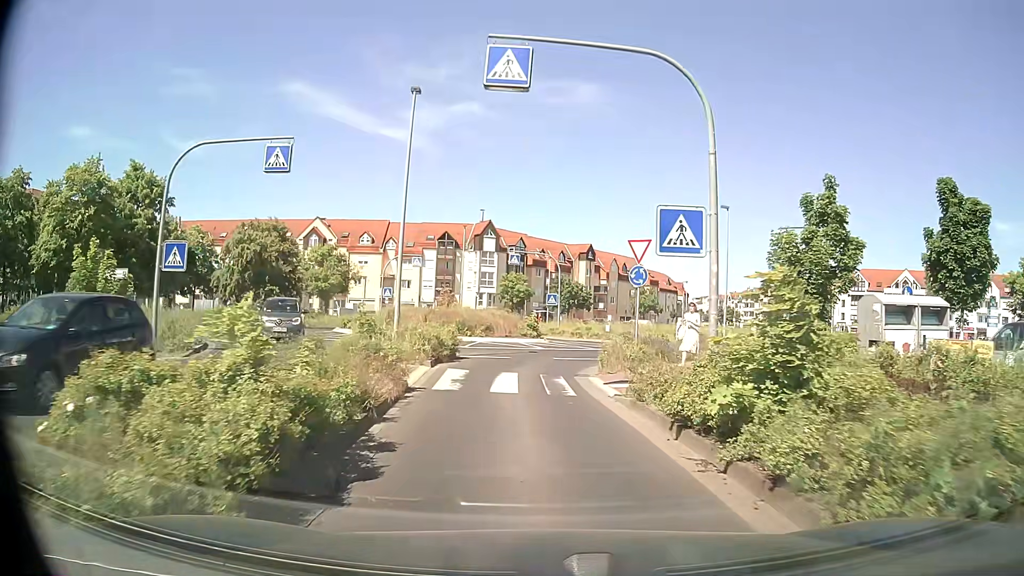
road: residential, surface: asphalt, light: Day
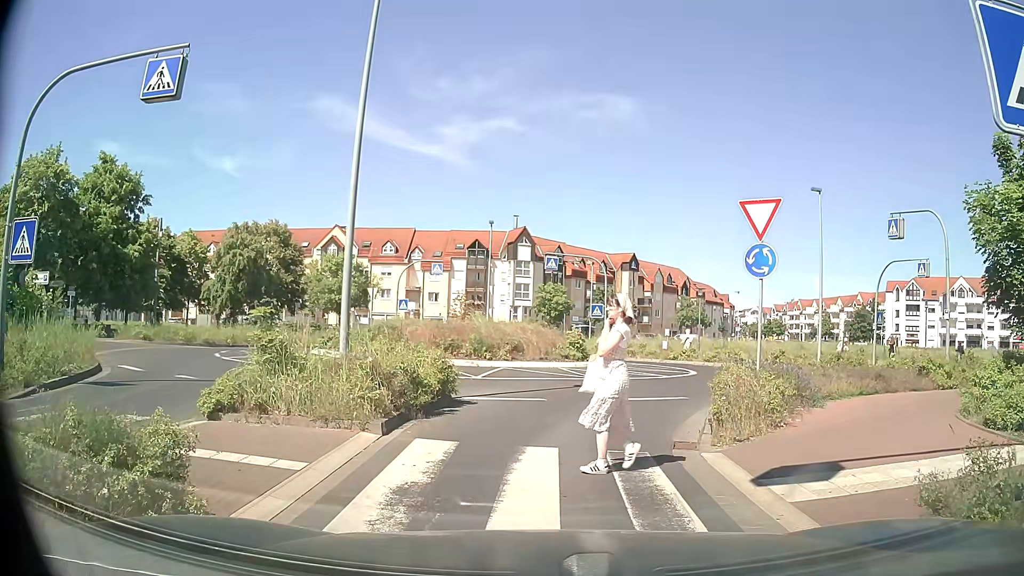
(-0.2, +7.4) m; -3°
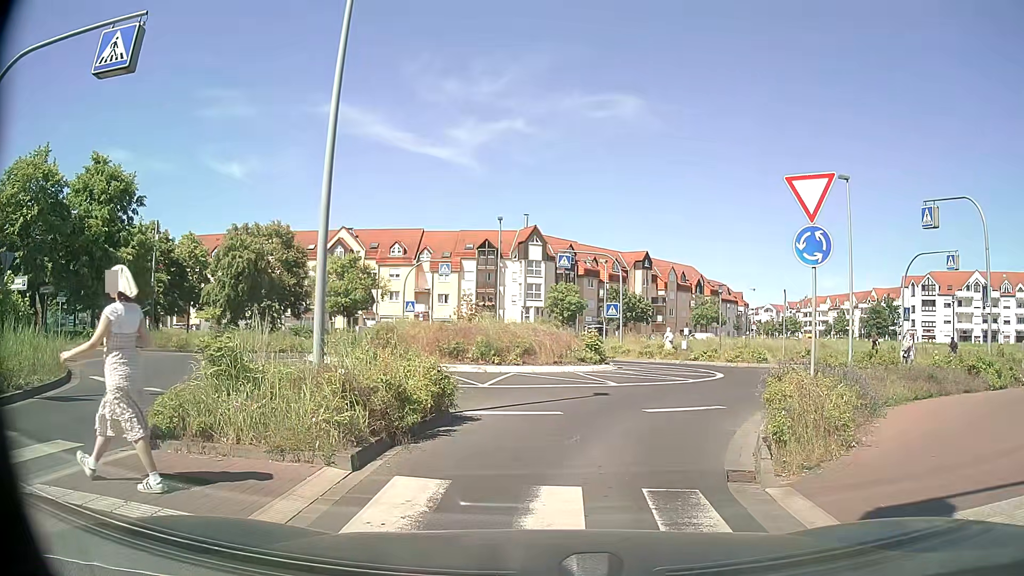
(0.0, +2.0) m; -1°
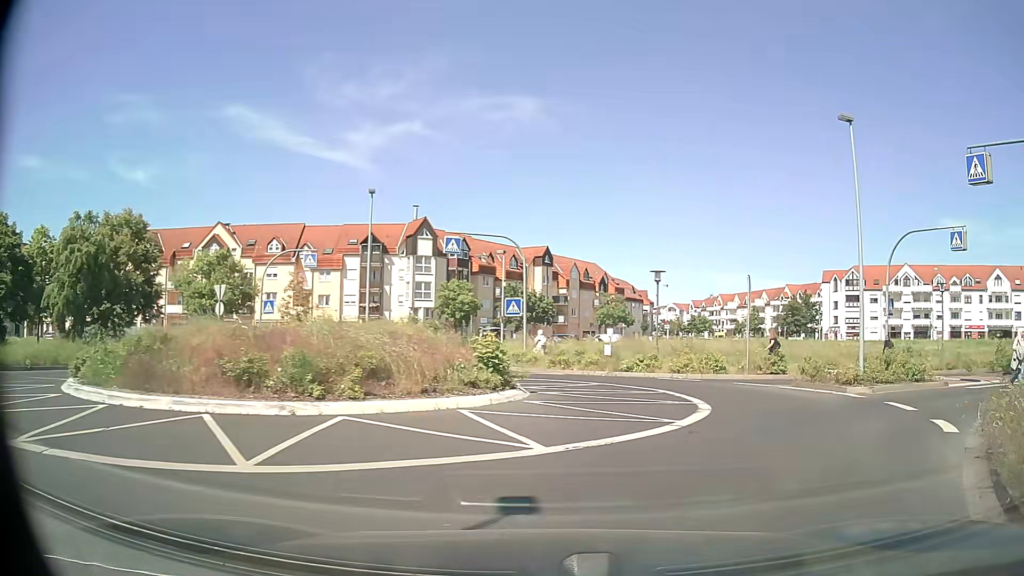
(+0.2, +8.7) m; +7°
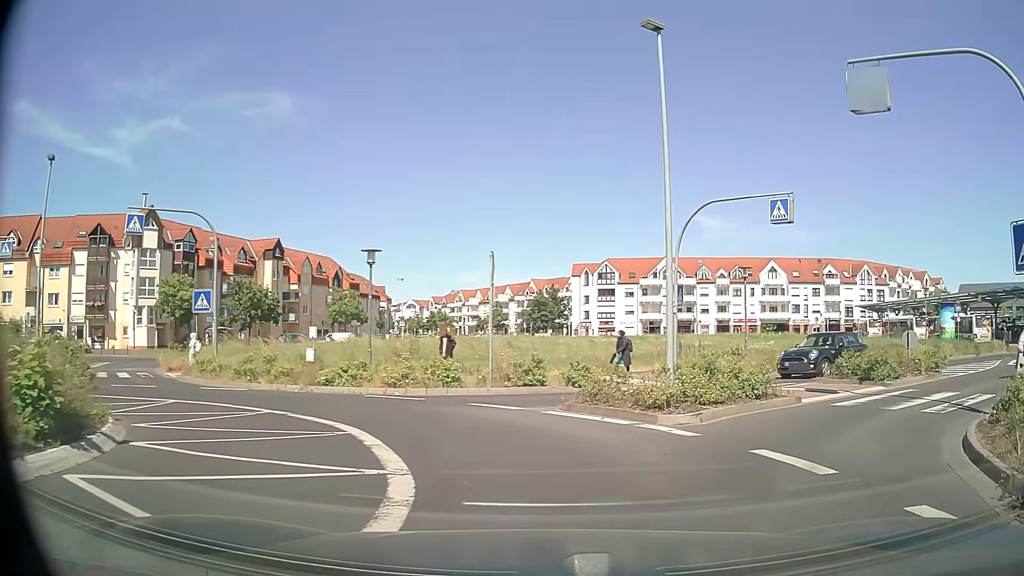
(+1.3, +6.3) m; +24°
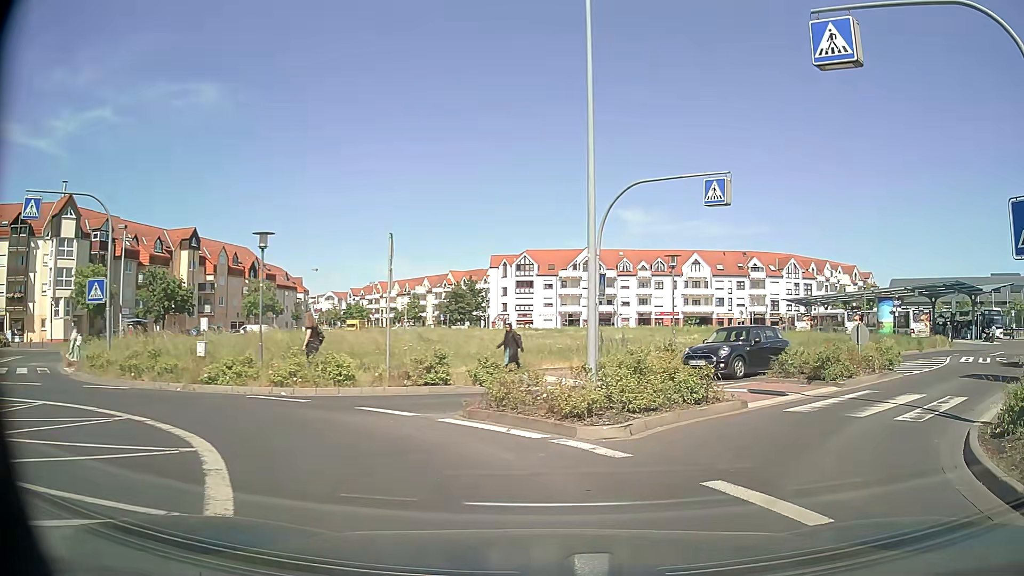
(+0.1, +2.0) m; +6°
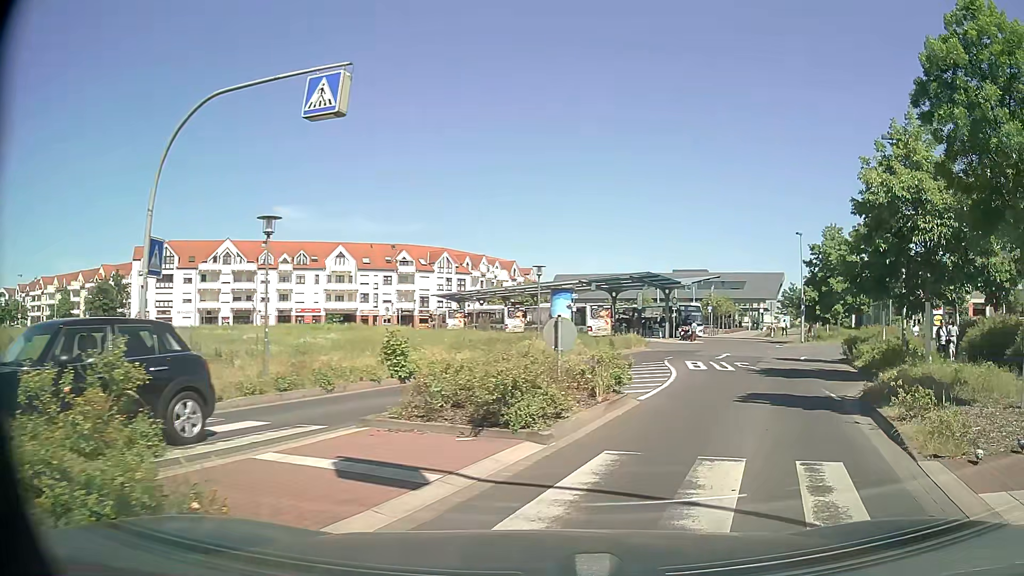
(+2.0, +7.7) m; +29°
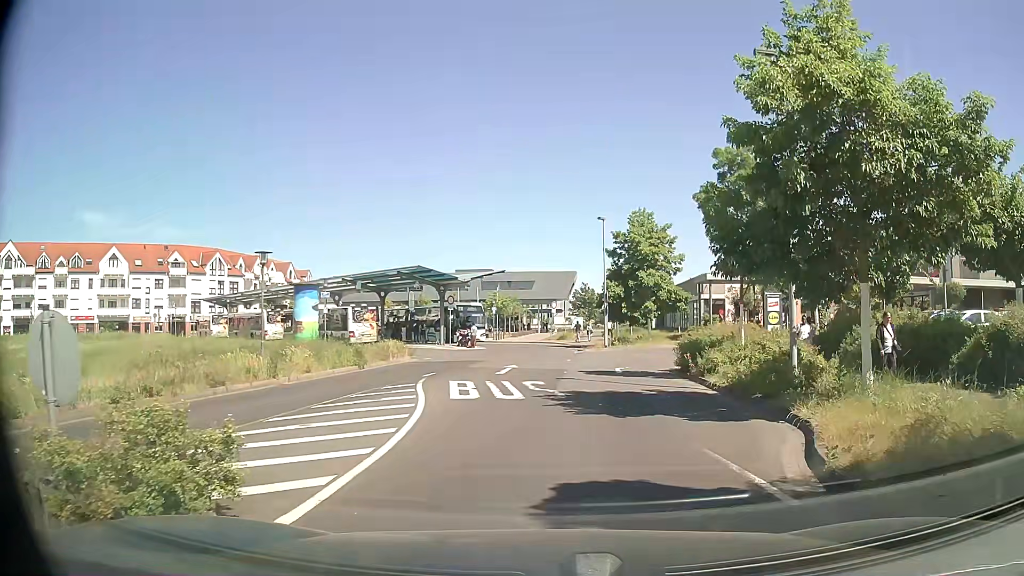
(+1.7, +7.6) m; +18°
